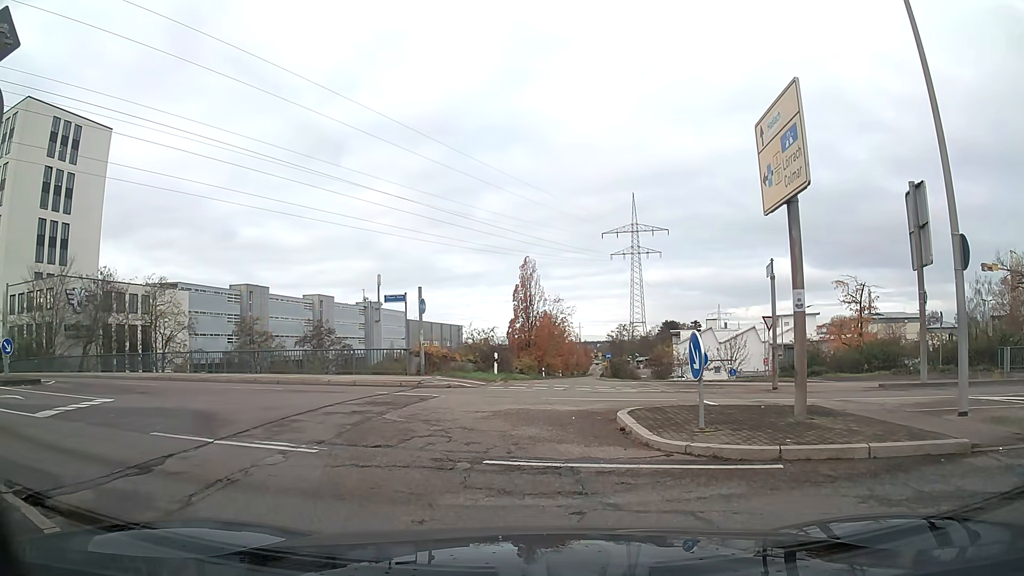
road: trunk_link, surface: asphalt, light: Day
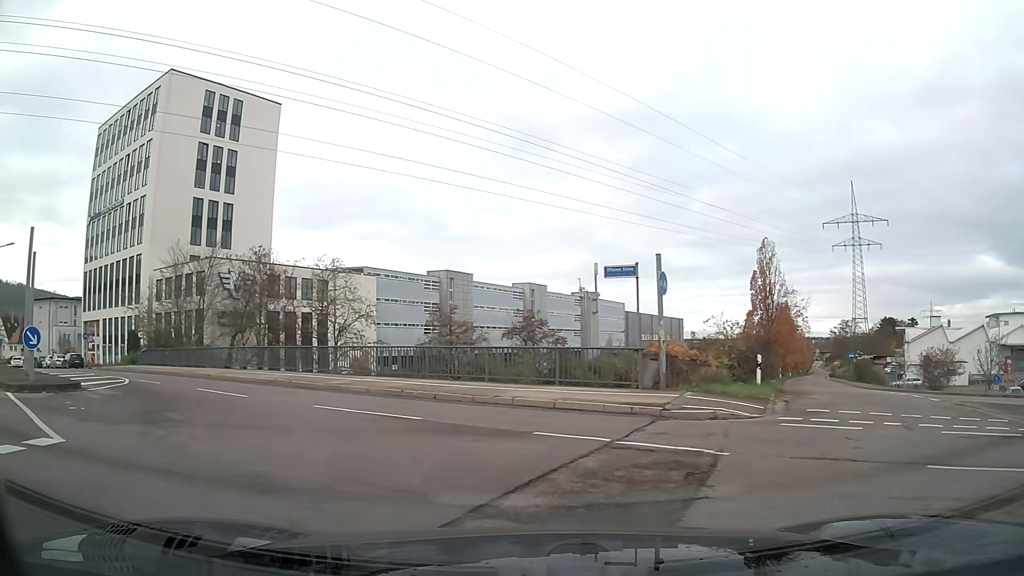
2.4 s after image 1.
(-1.6, +9.1) m; -21°
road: tertiary_link
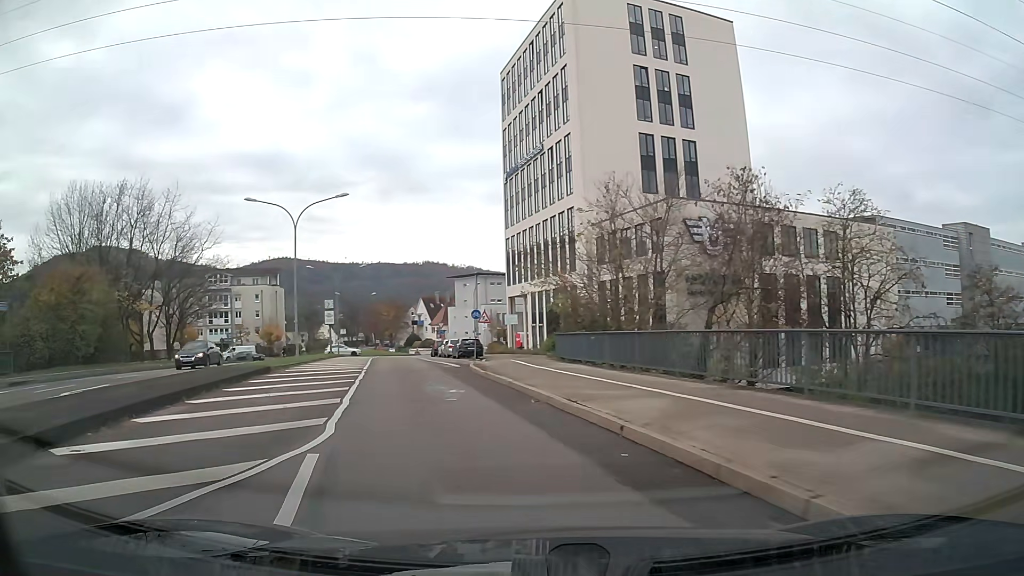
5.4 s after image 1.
(-6.8, +17.6) m; -39°
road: tertiary
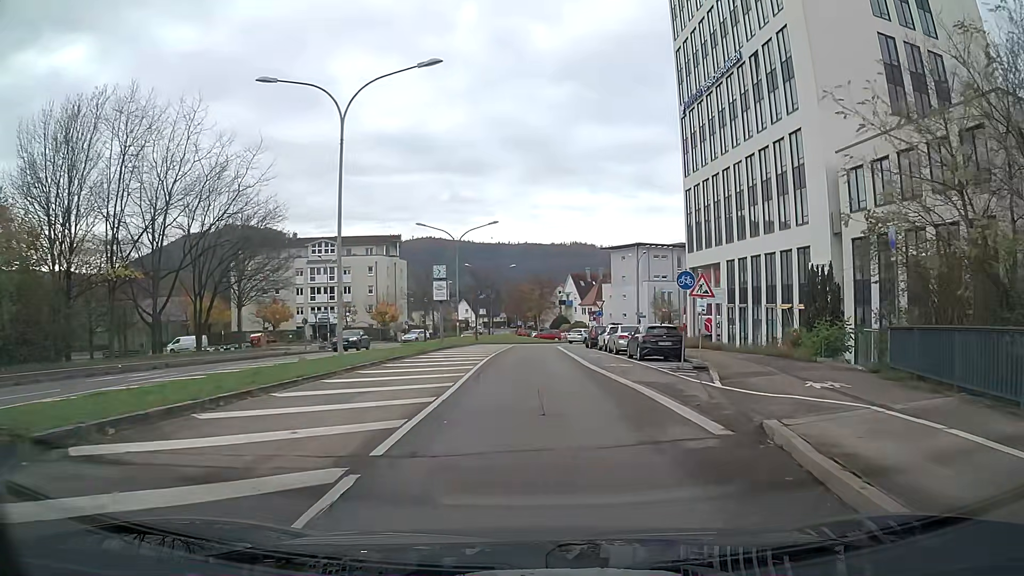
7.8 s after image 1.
(-2.5, +19.4) m; -10°
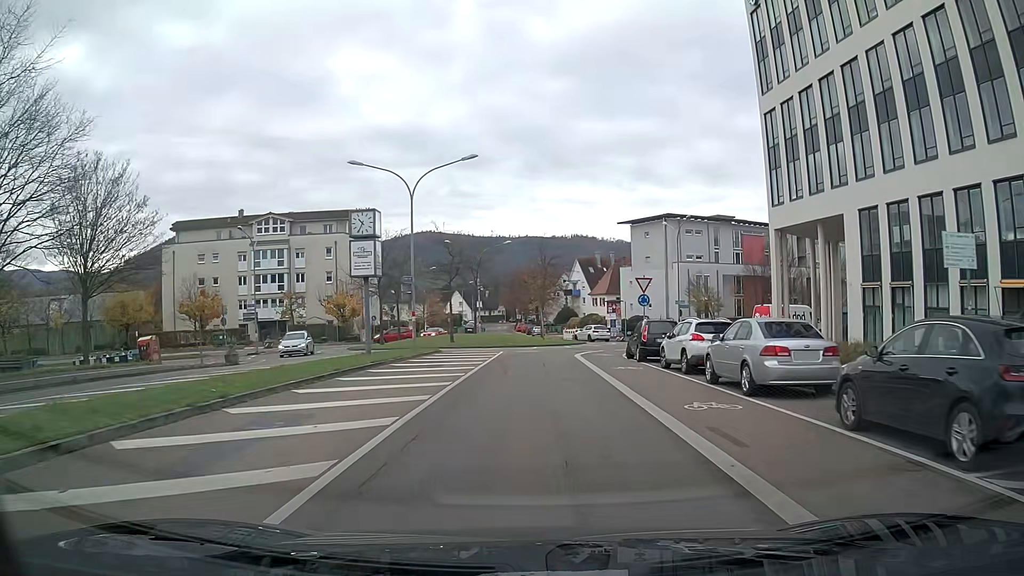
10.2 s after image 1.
(-0.1, +20.5) m; -1°
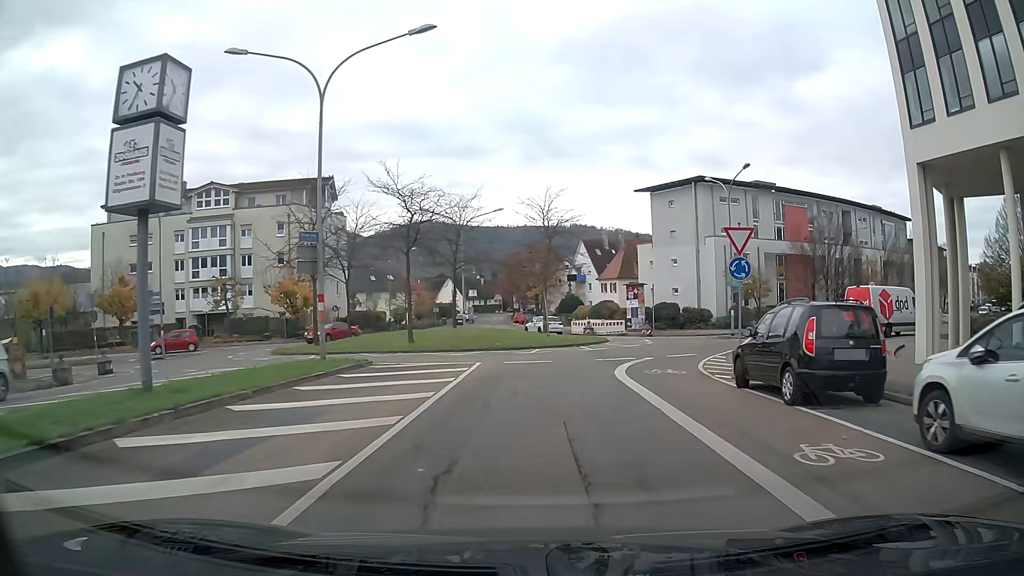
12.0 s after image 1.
(-0.1, +14.9) m; 0°
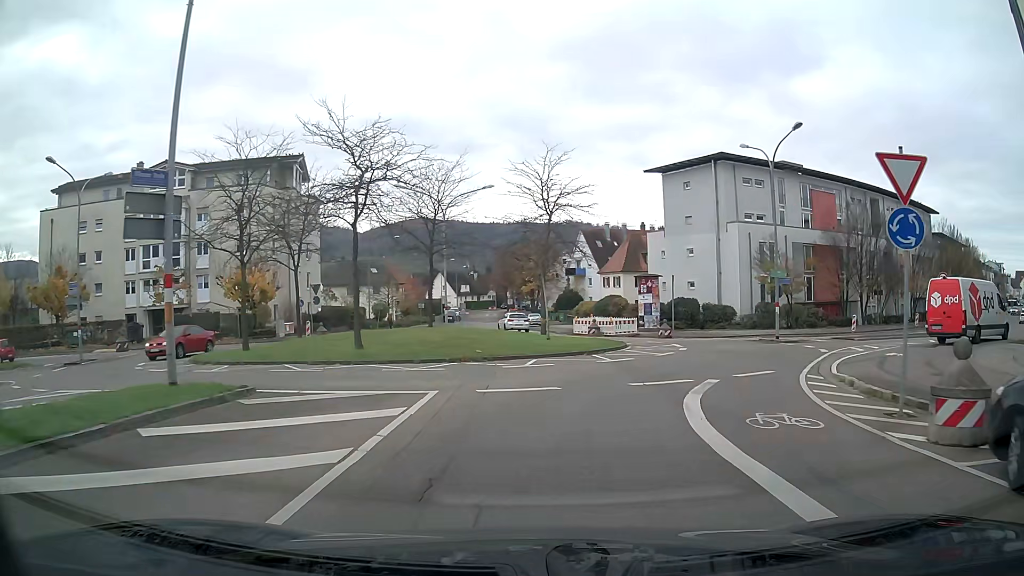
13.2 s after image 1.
(0.0, +8.1) m; -1°
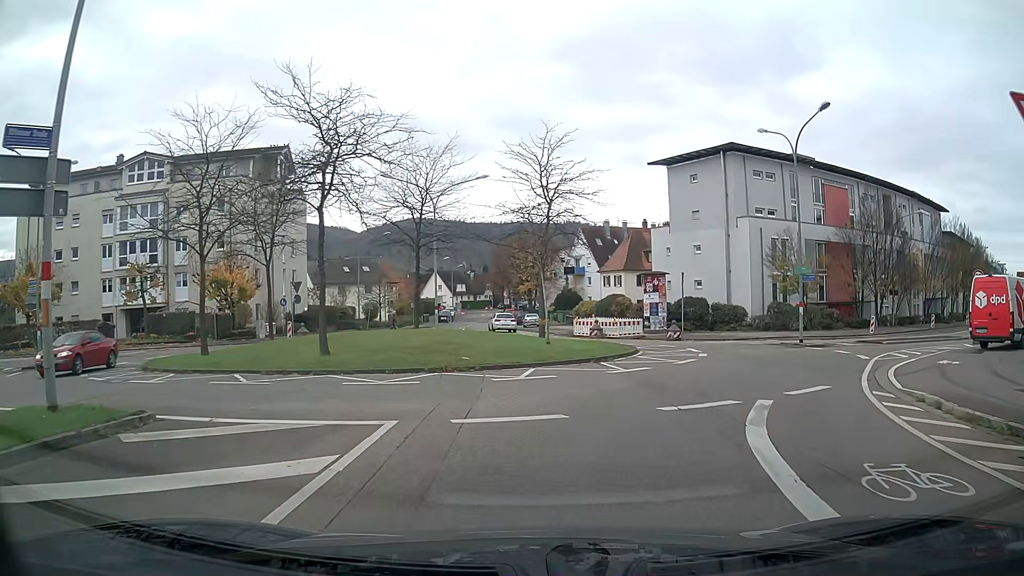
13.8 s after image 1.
(0.0, +3.2) m; 0°
(+2, +10) (+7, +18) (+15, +24) (+24, +29) (+33, +34) (+41, +40) (+48, +46) (+55, +53) (+62, +61) (+69, +68) m
